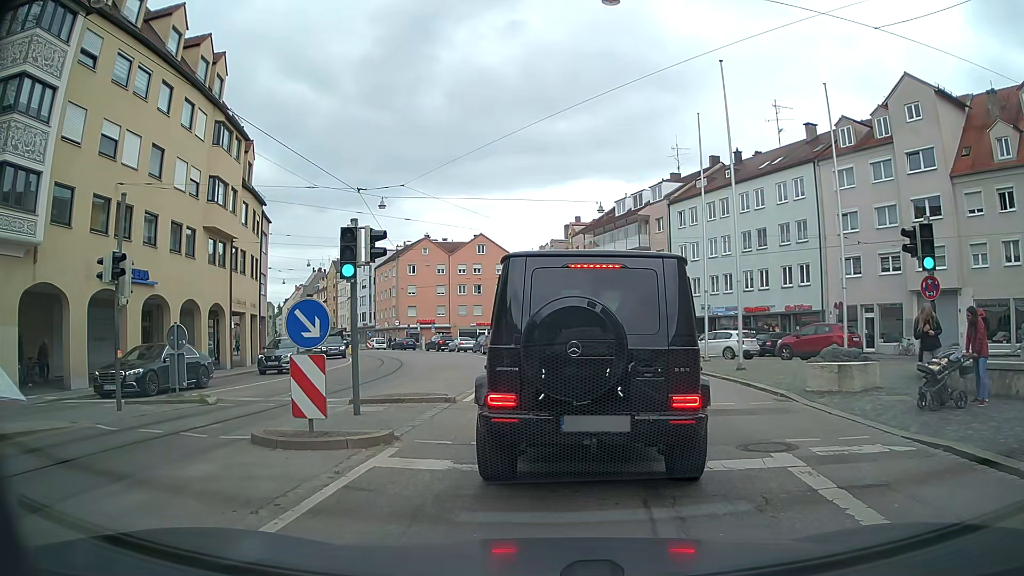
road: tertiary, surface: asphalt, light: Day
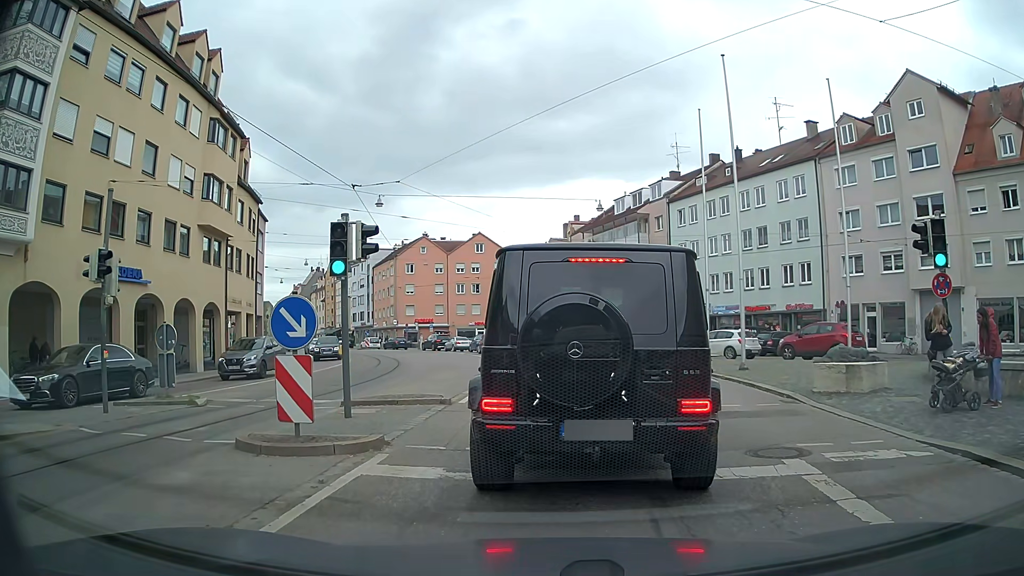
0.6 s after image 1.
(0.0, +0.4) m; 0°
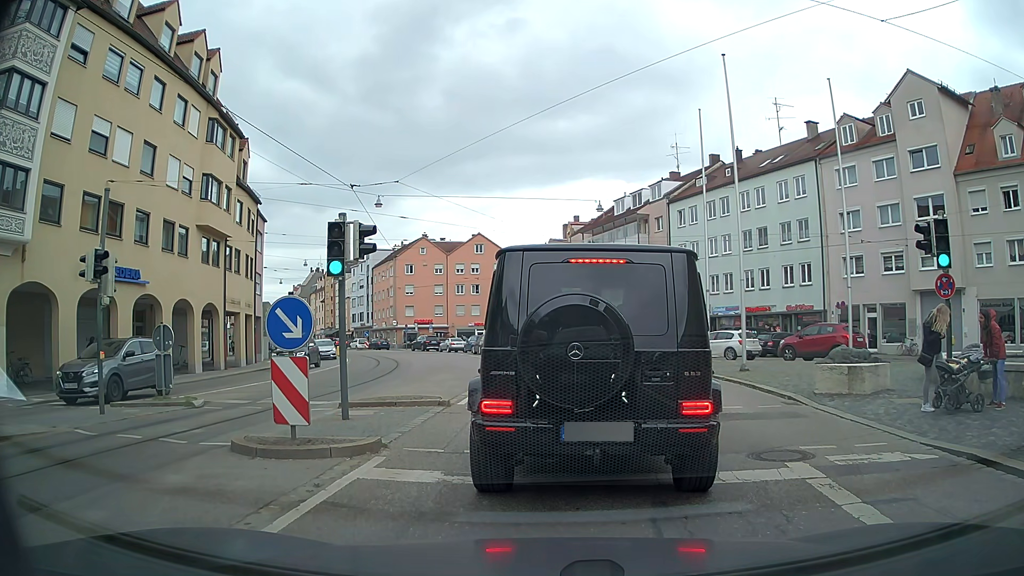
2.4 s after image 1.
(0.0, +0.2) m; 0°
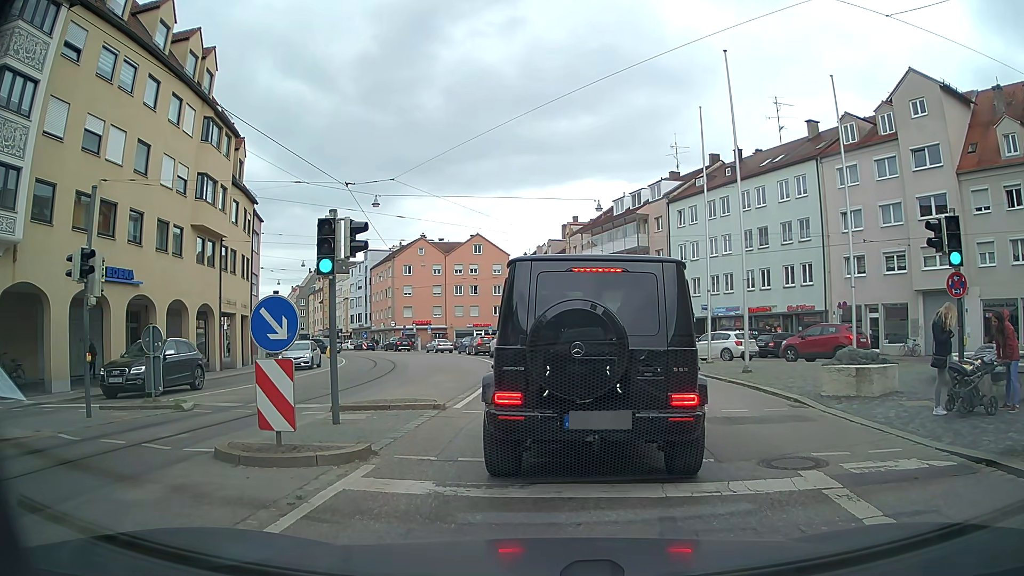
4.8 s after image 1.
(0.0, +0.4) m; 0°
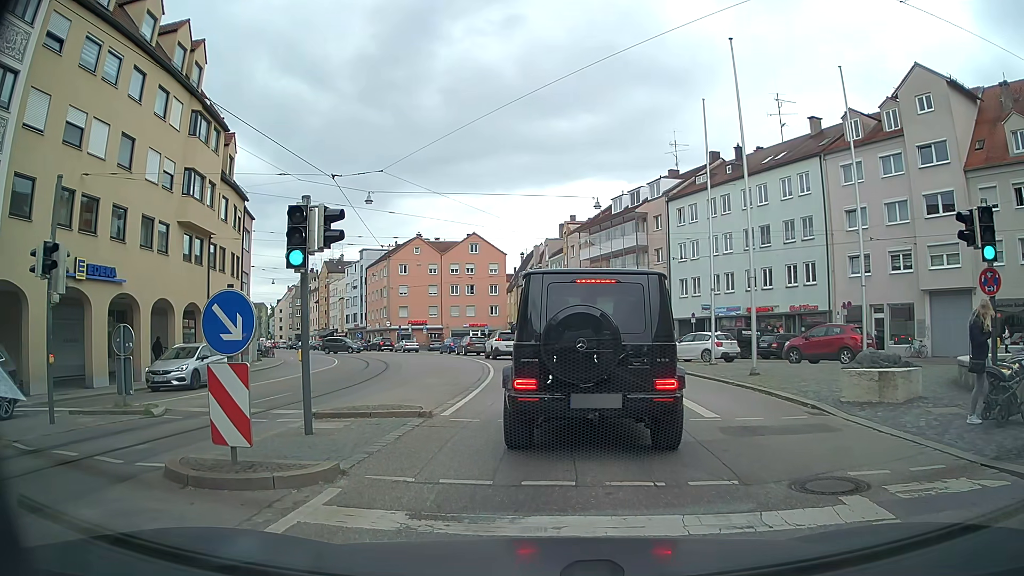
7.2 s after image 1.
(0.0, +1.0) m; 0°
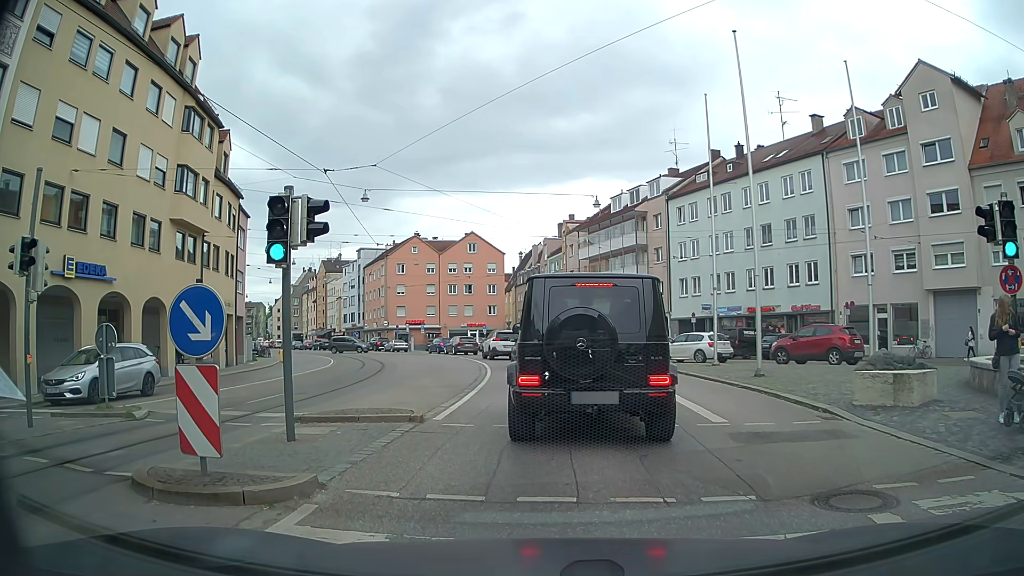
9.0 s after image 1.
(0.0, +0.6) m; 0°
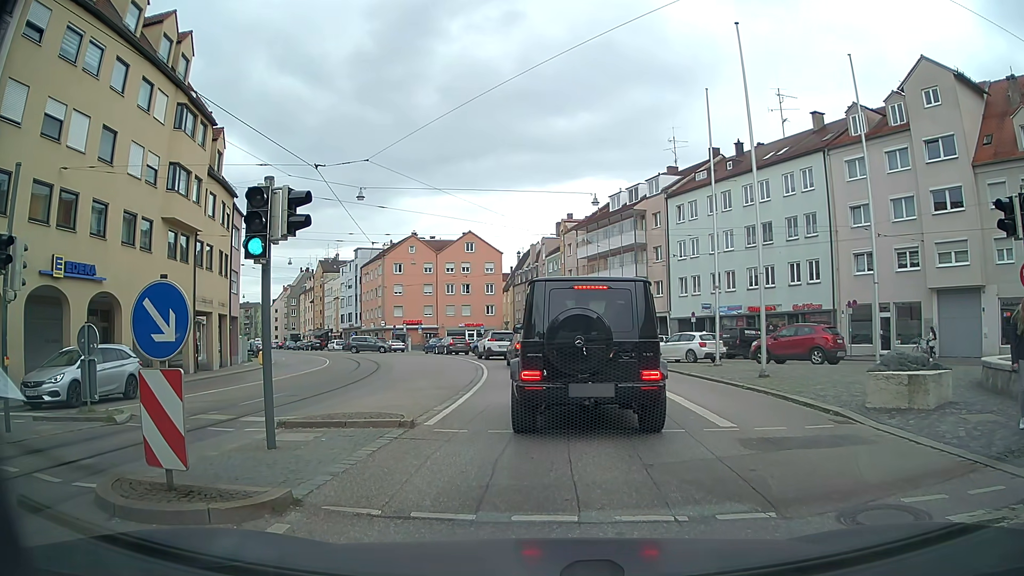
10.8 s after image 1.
(0.0, +0.6) m; 0°
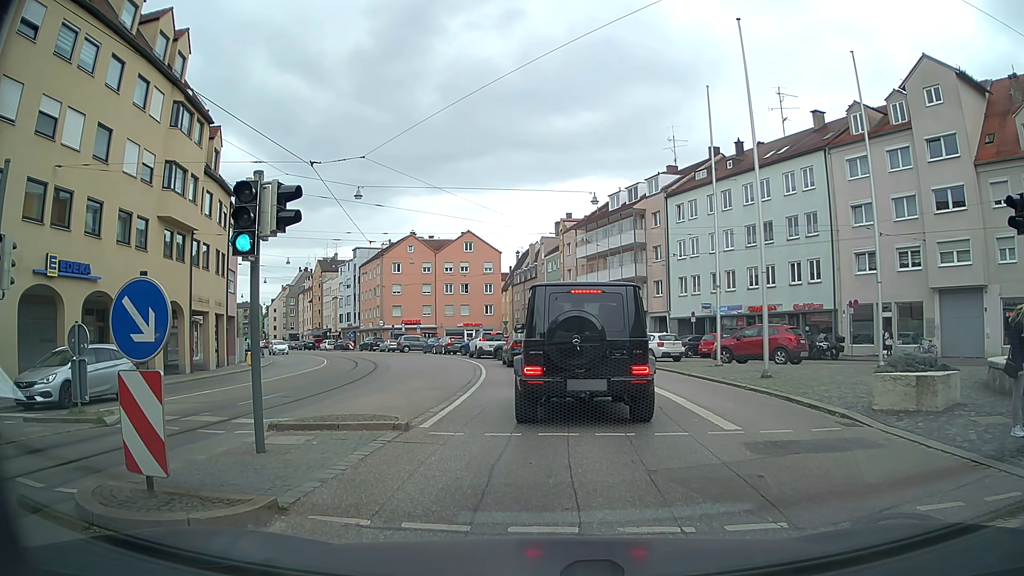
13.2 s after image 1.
(0.0, +0.3) m; 0°
(0, +10) (0, +20) (-1, +30) (-2, +40) (-5, +49) (-9, +59) (-13, +68) (-18, +76) (-24, +84) (-30, +93) m
